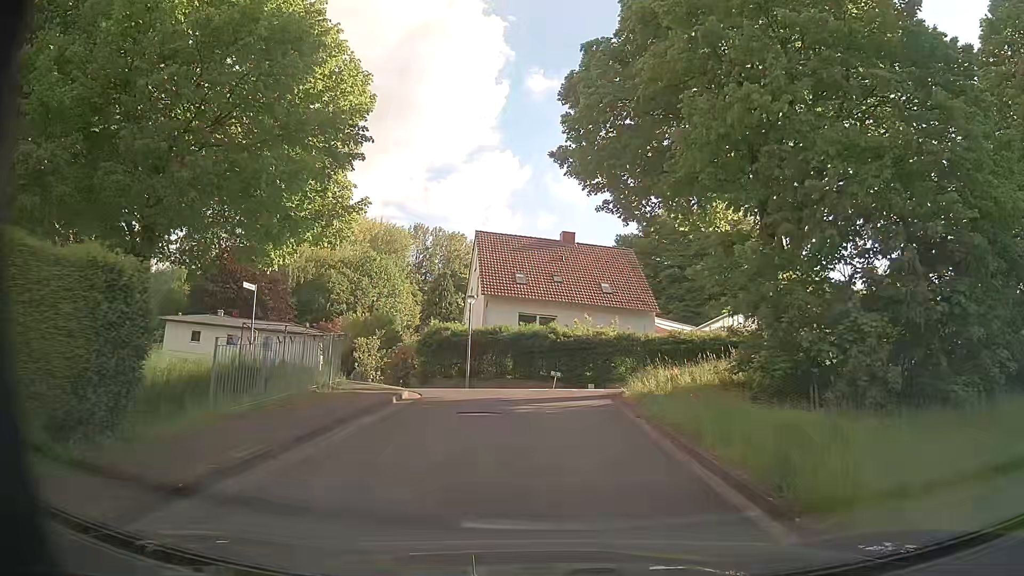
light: Day
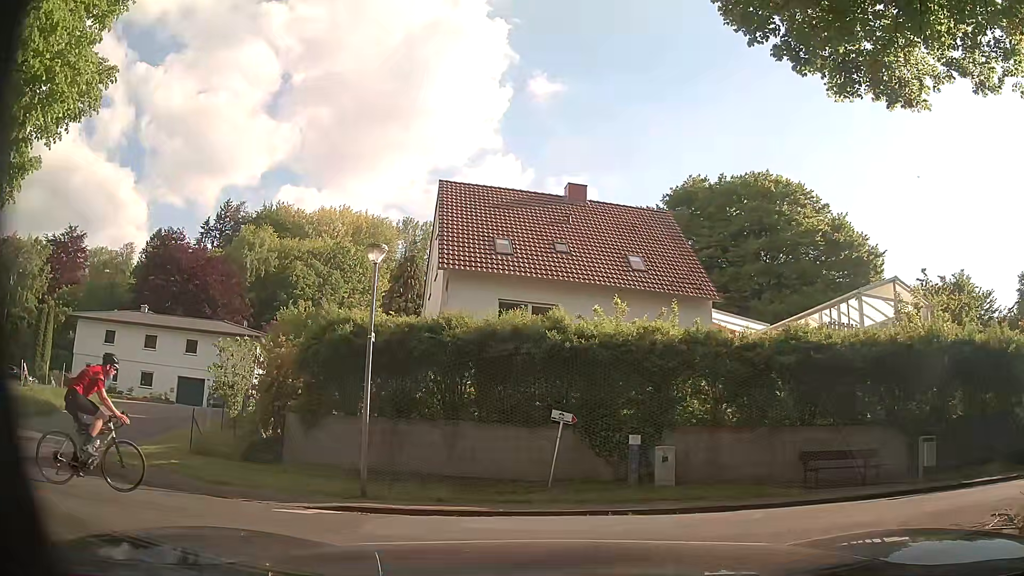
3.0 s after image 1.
(+0.3, +14.9) m; 0°
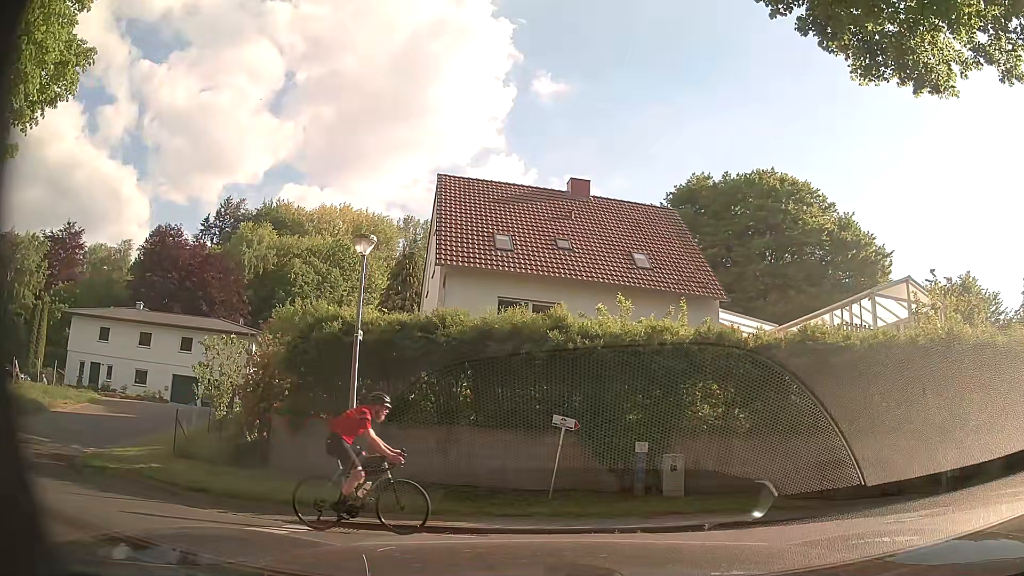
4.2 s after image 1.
(0.0, +0.9) m; 0°
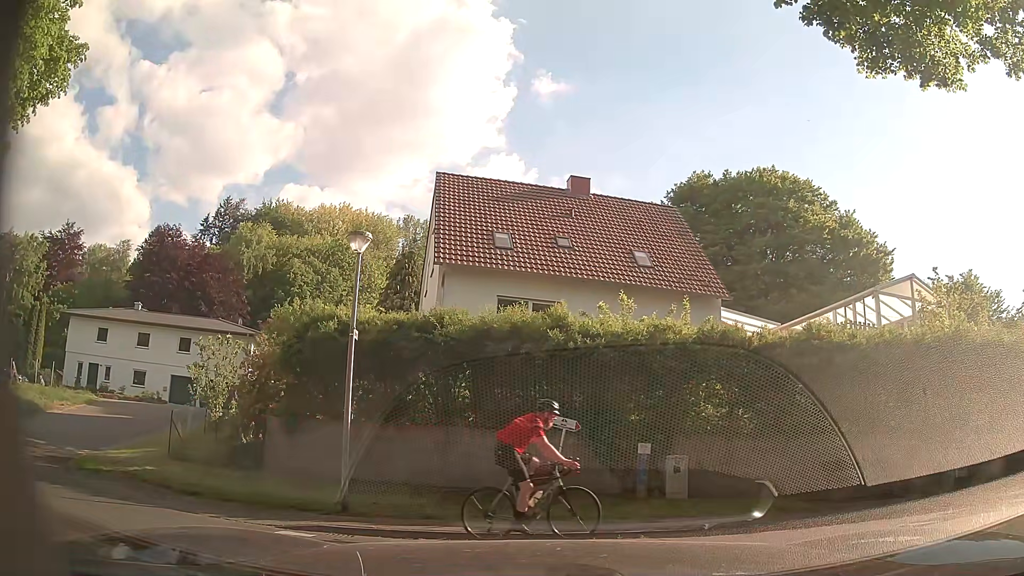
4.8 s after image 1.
(0.0, +0.3) m; 0°
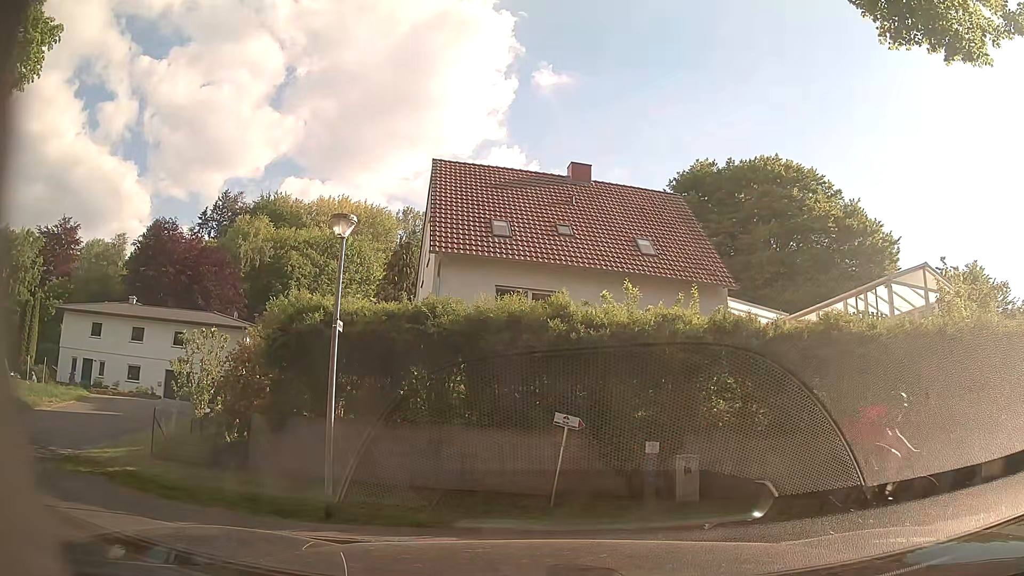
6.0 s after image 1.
(0.0, +1.0) m; 0°
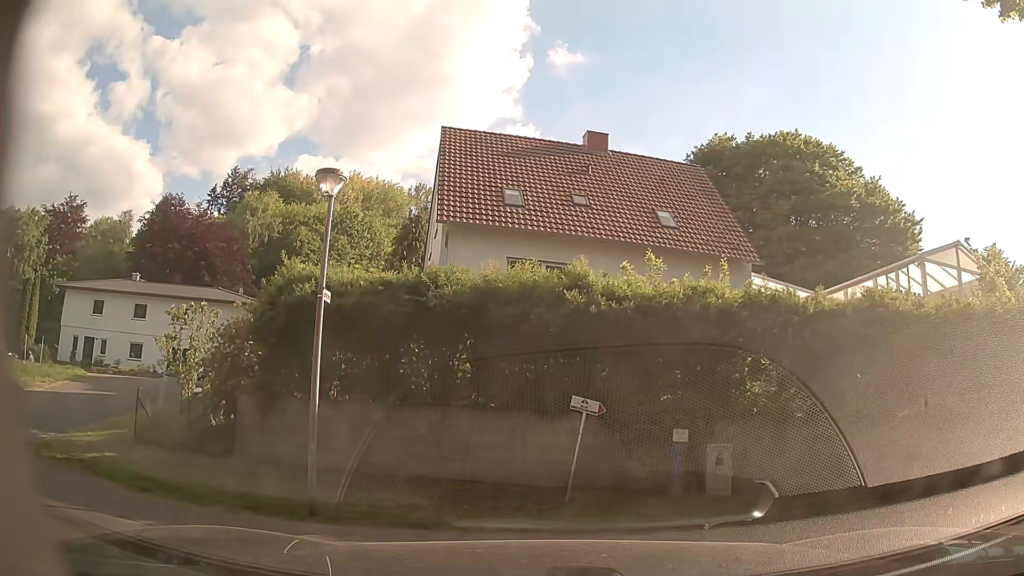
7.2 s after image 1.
(0.0, +1.4) m; 0°
